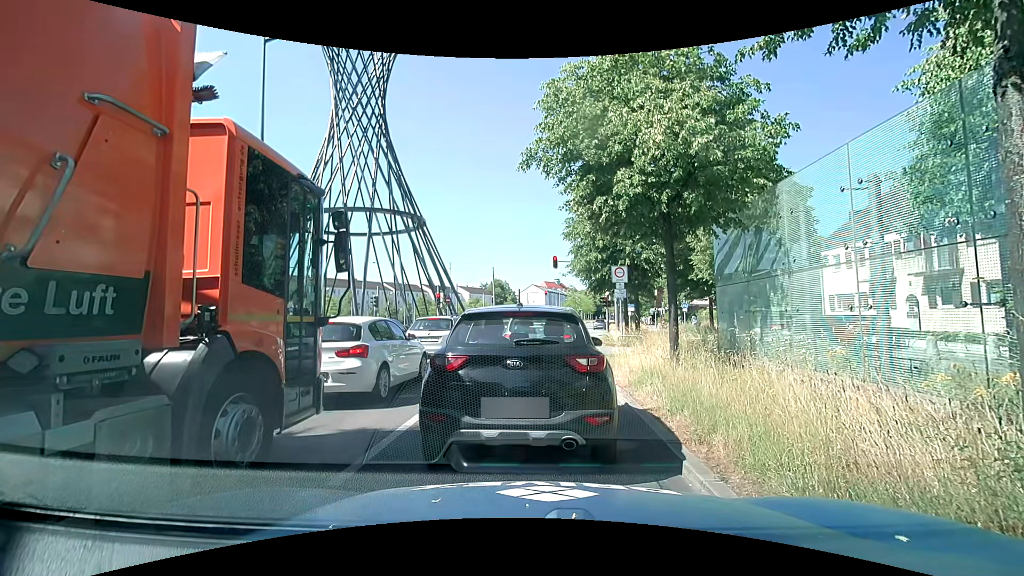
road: primary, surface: asphalt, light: Day
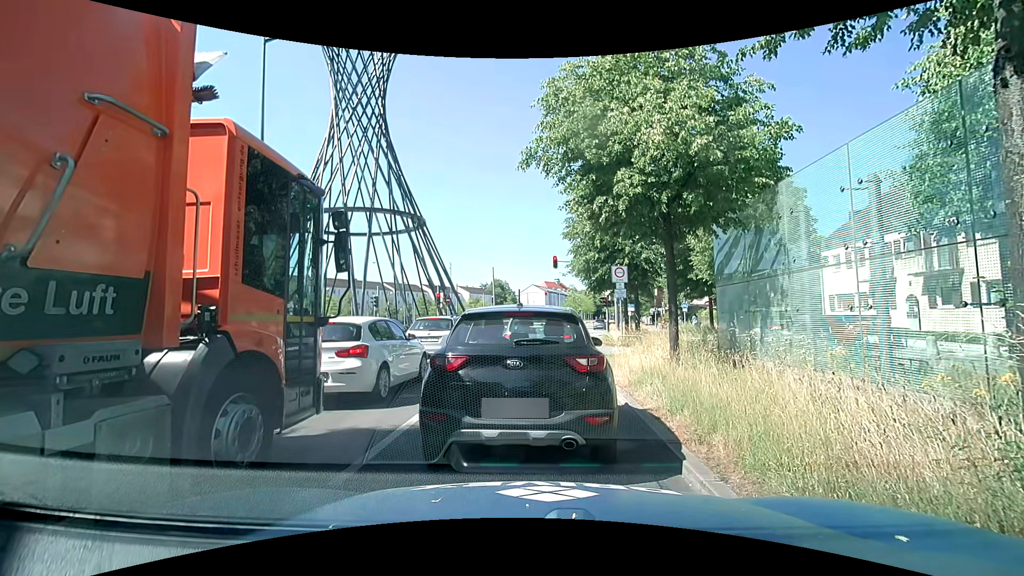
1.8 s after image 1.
(0.0, 0.0) m; 0°
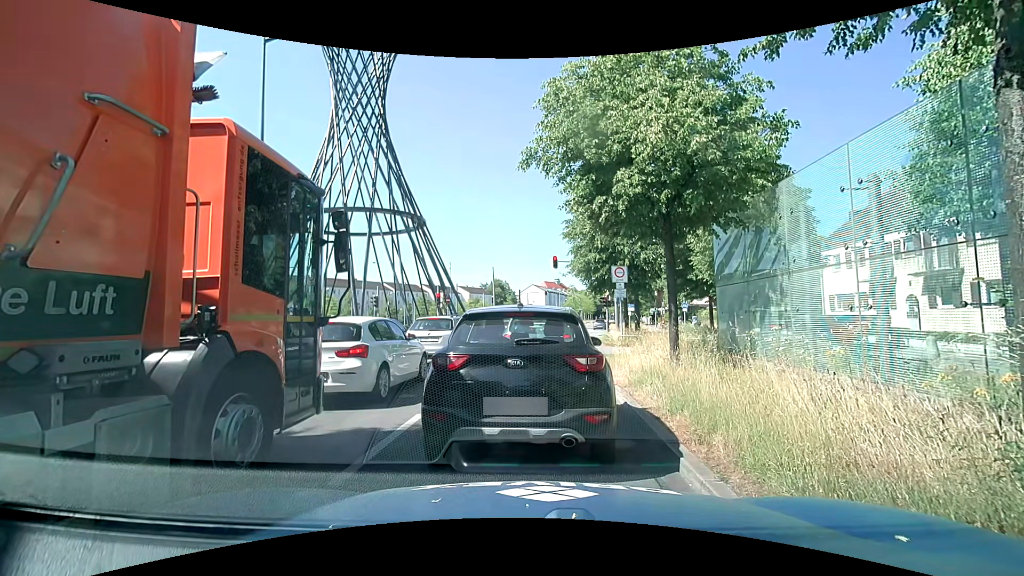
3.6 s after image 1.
(0.0, 0.0) m; 0°
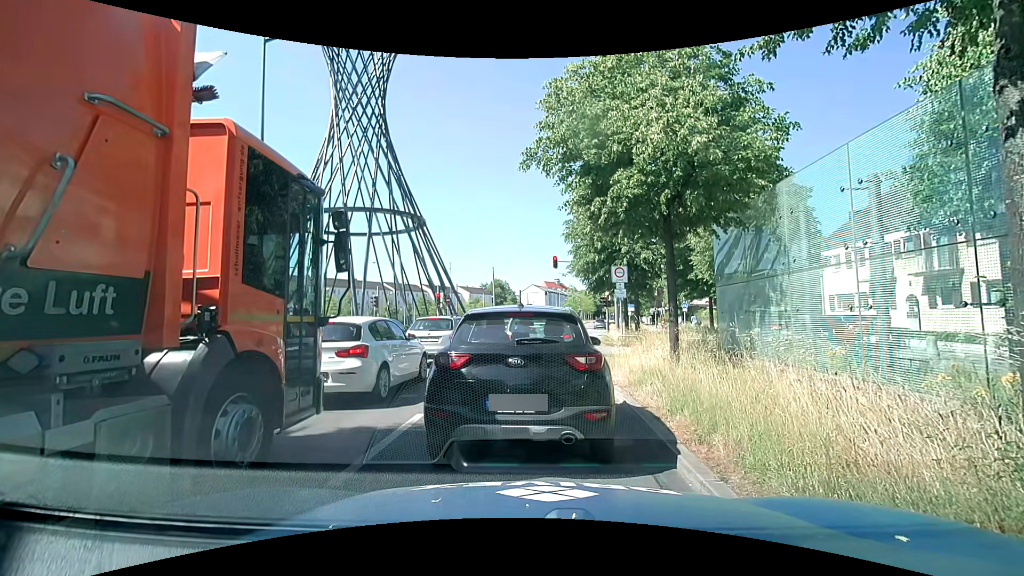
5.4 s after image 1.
(0.0, 0.0) m; 0°
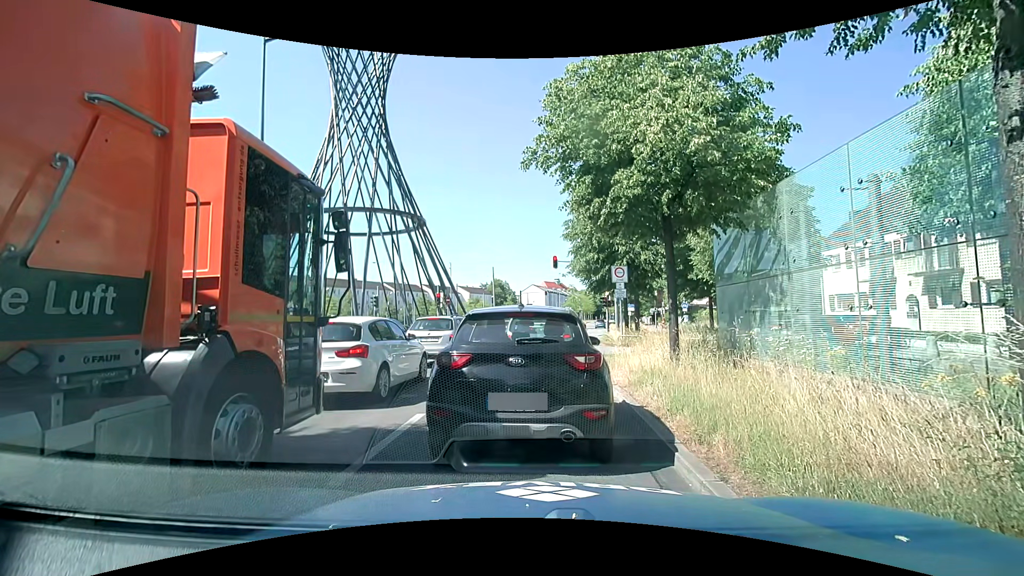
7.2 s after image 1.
(0.0, 0.0) m; 0°
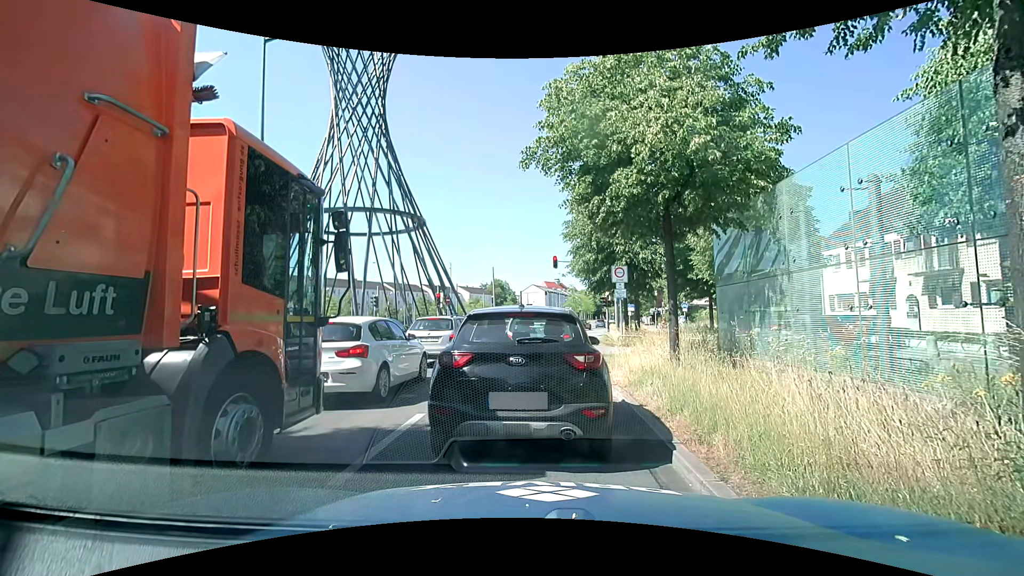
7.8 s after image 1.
(0.0, 0.0) m; 0°
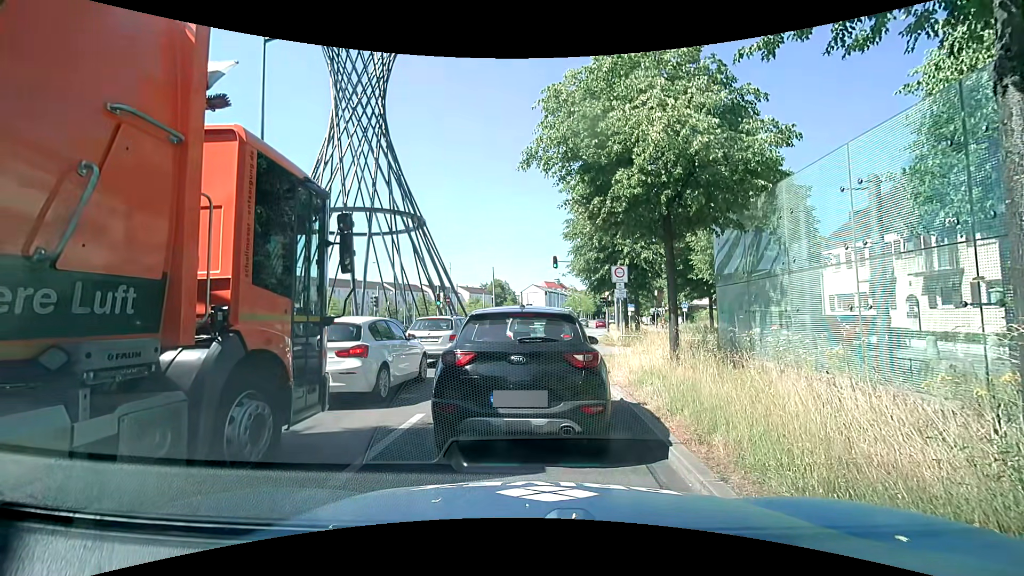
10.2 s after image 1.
(0.0, 0.0) m; 0°
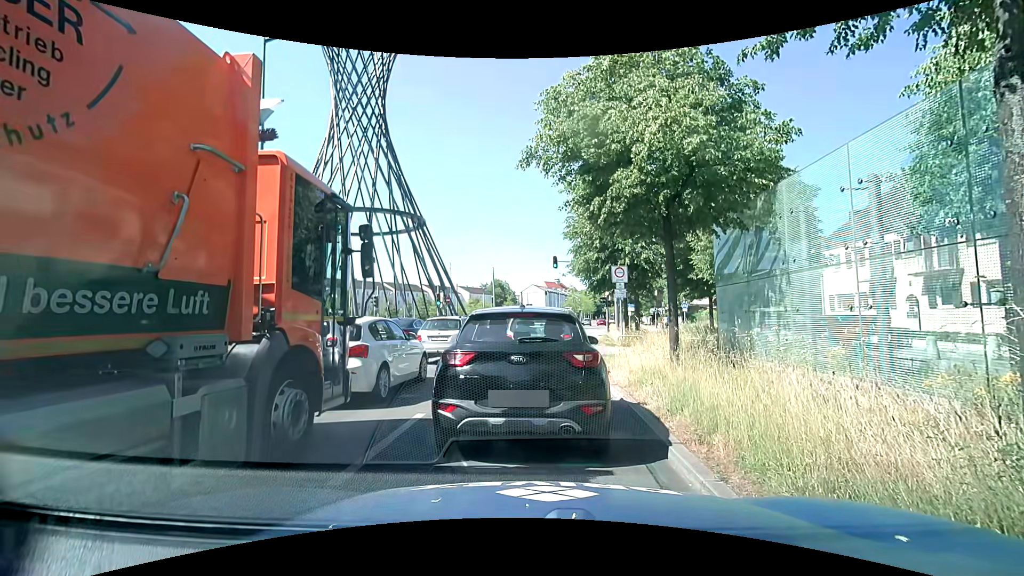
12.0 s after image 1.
(0.0, 0.0) m; 0°
